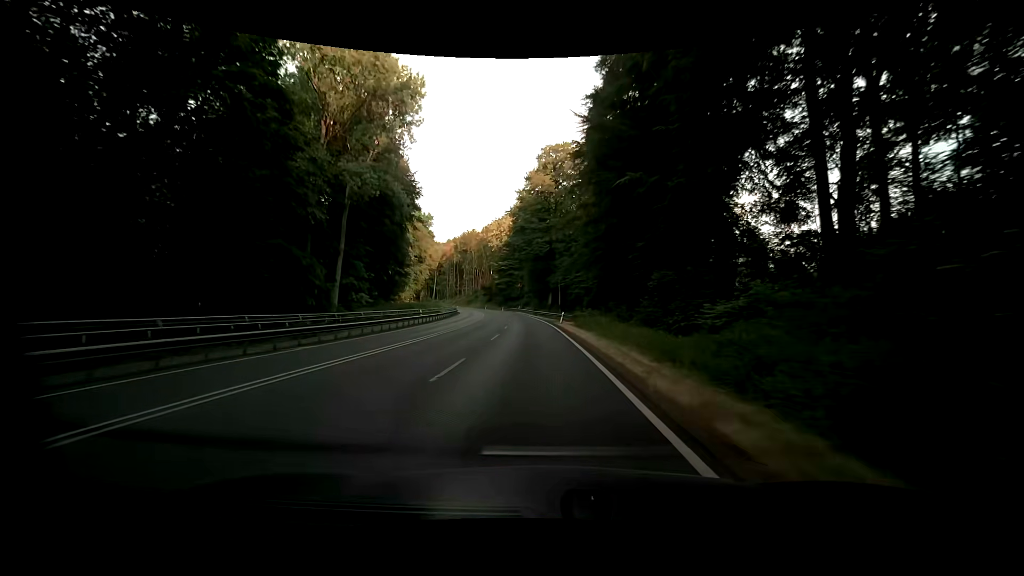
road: primary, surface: asphalt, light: Day
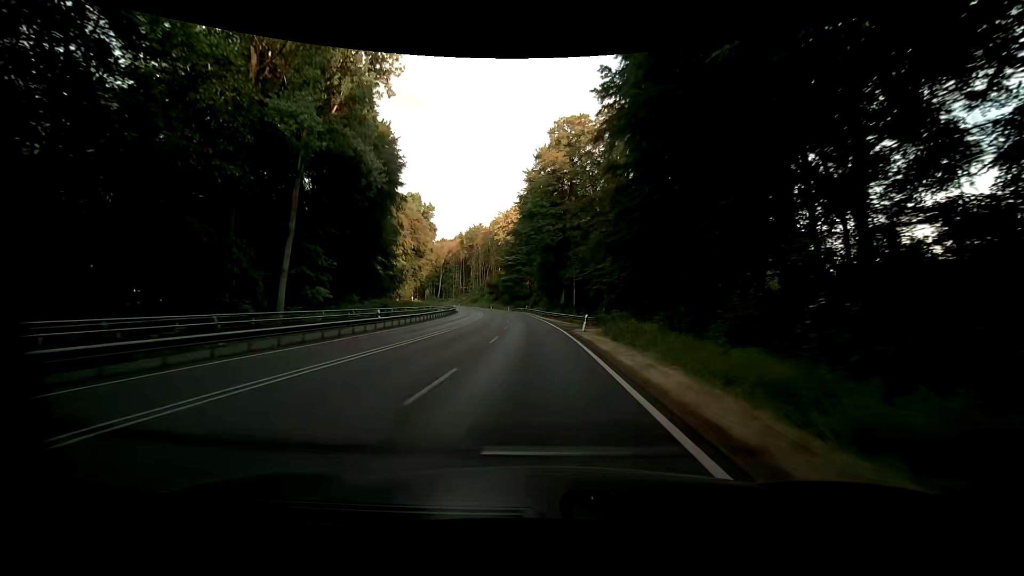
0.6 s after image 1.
(-0.2, +14.2) m; -1°
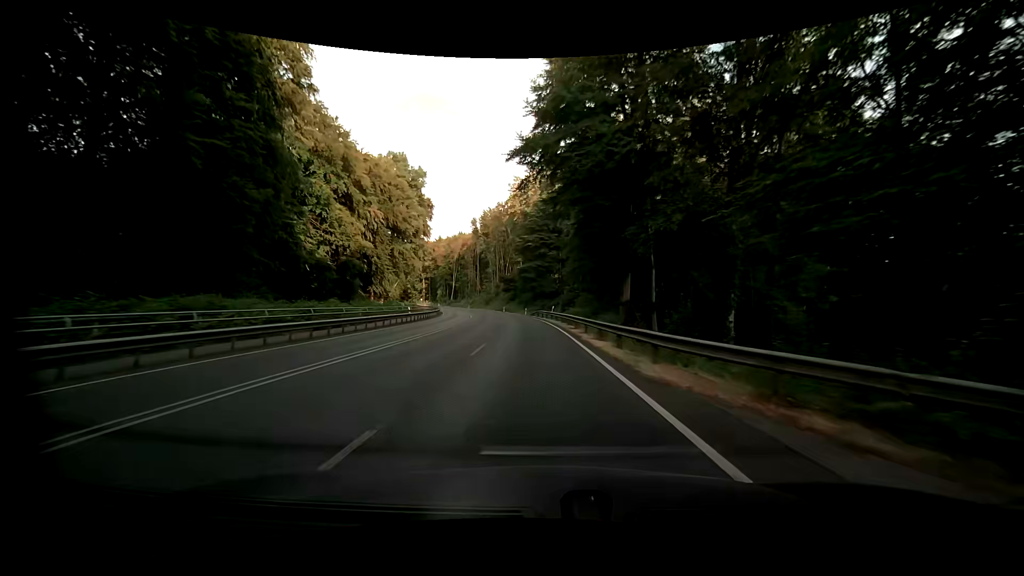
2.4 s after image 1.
(-1.3, +41.8) m; -3°
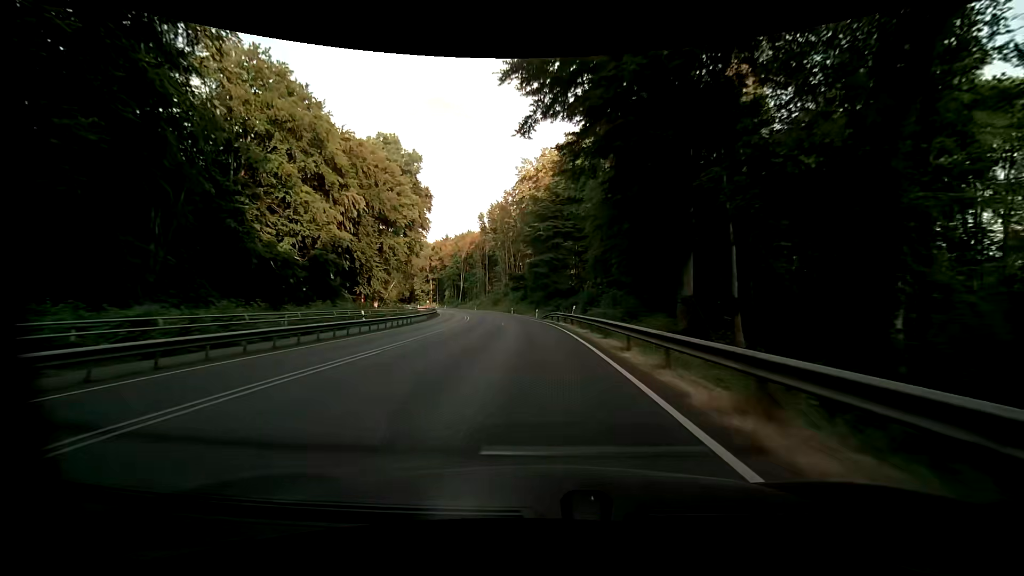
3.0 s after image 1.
(-0.3, +13.7) m; -2°
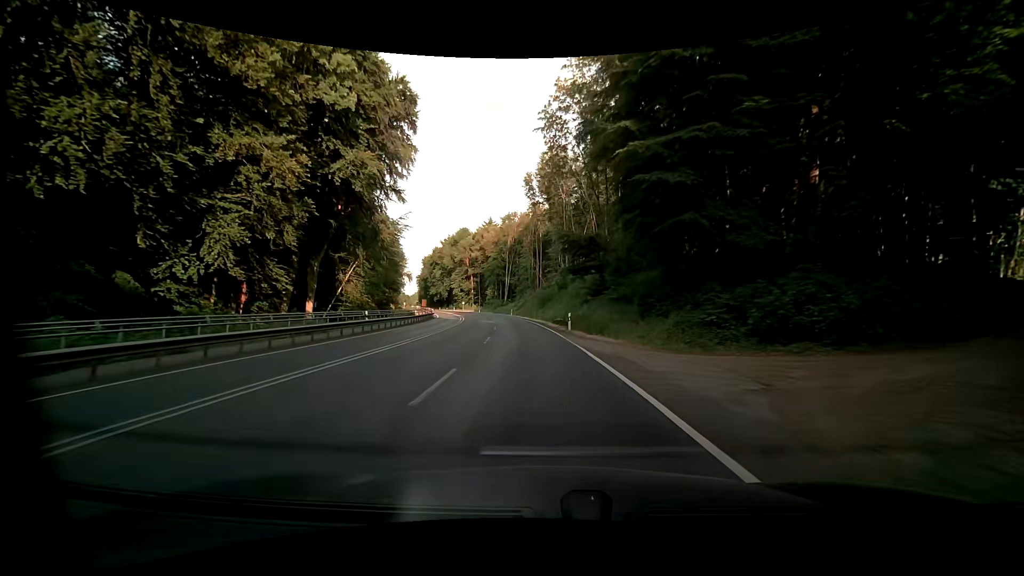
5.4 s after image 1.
(-3.0, +53.1) m; -7°
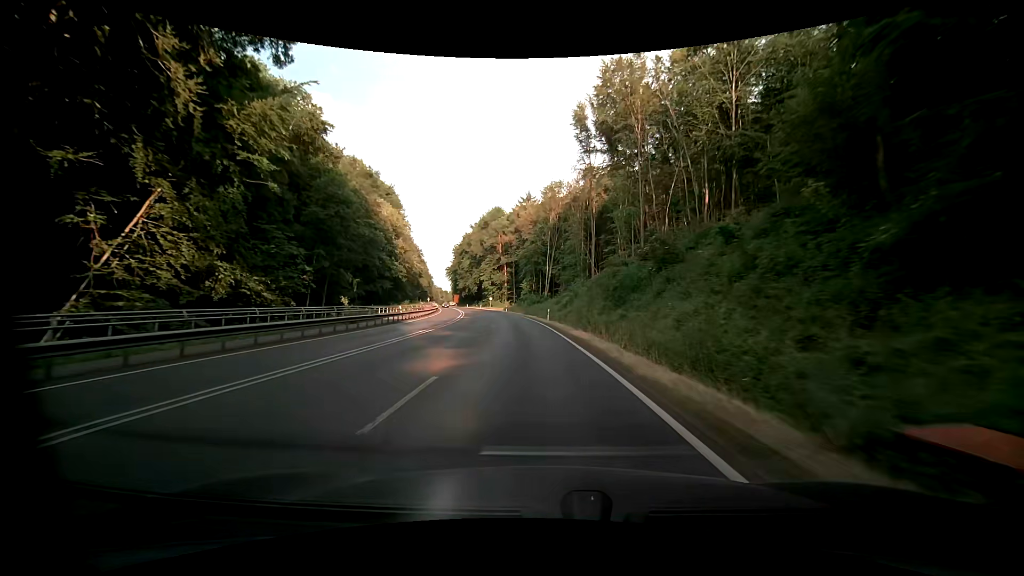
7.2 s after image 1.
(-1.8, +37.8) m; -5°
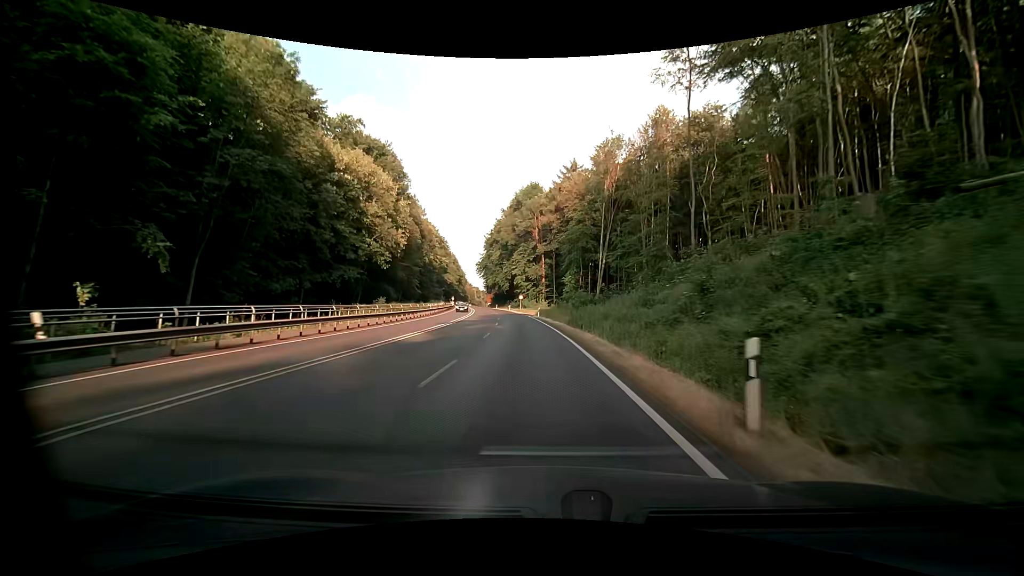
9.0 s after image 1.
(-1.3, +32.9) m; -5°
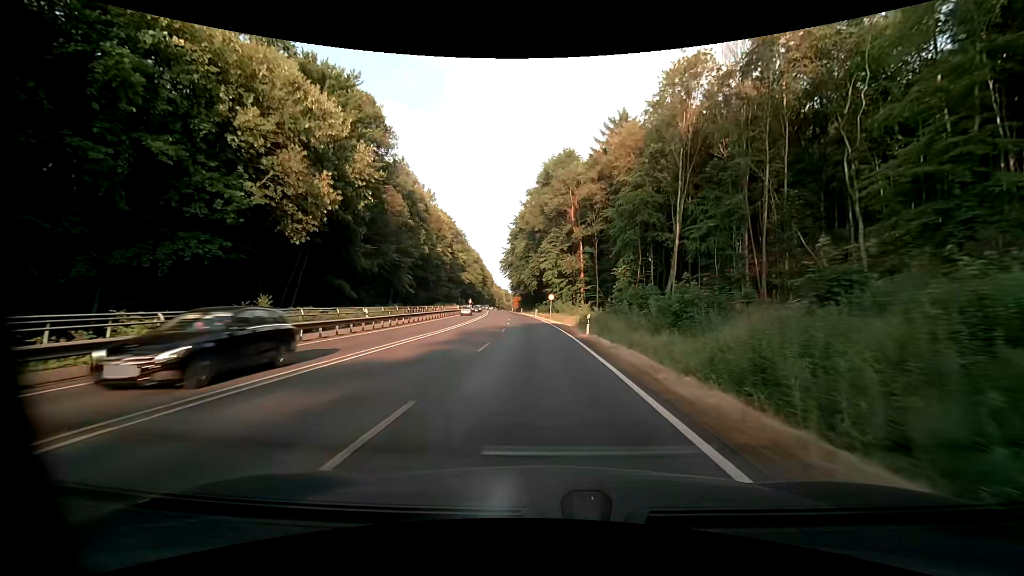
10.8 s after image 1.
(-1.0, +29.5) m; -4°
(0, +10) (0, +20) (-1, +30) (-1, +40) (-2, +50) (-3, +60) (-3, +70) (-4, +80) (-5, +90) (-6, +100) m
